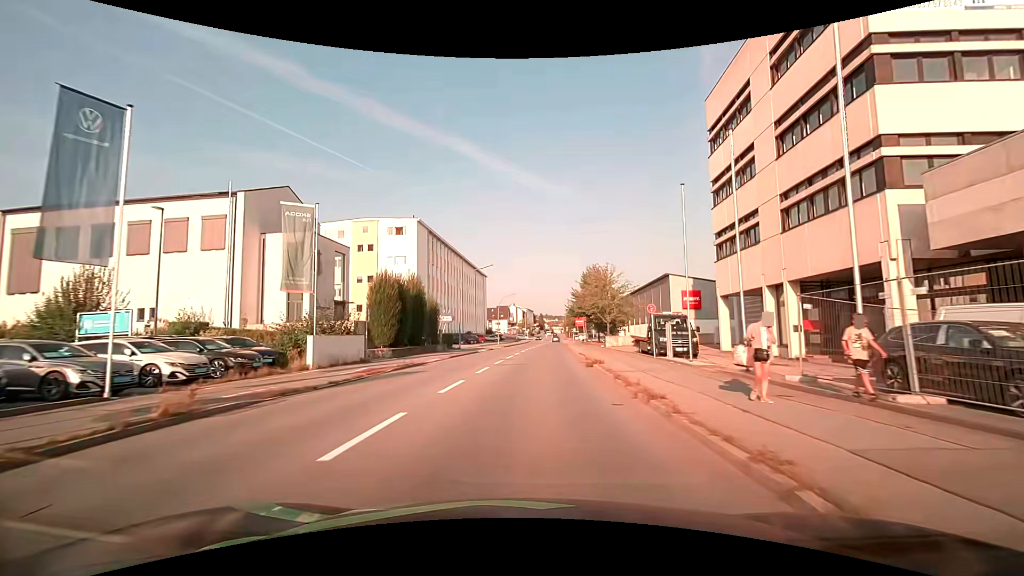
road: tertiary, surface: asphalt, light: Day
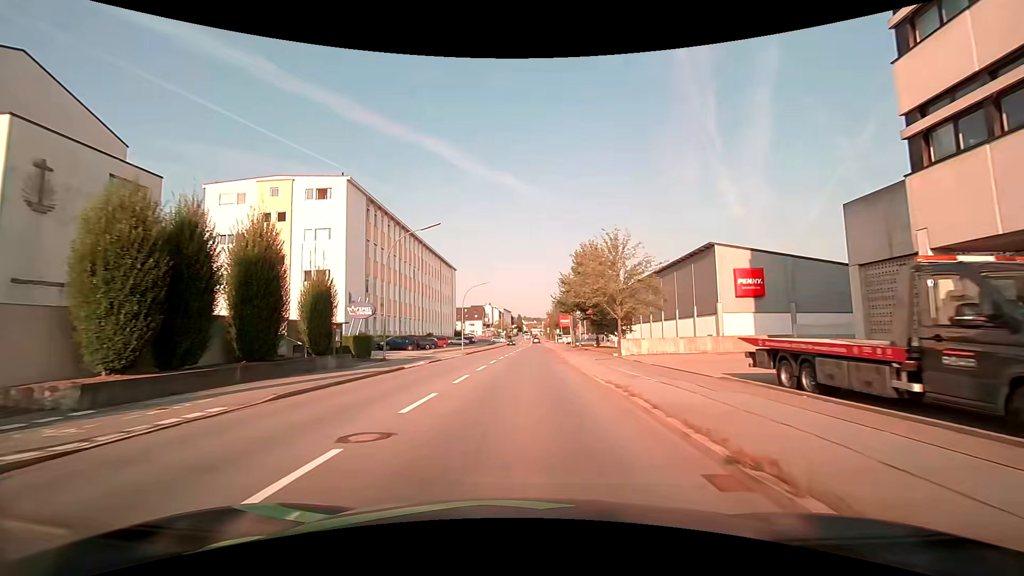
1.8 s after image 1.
(+0.5, +20.2) m; +3°
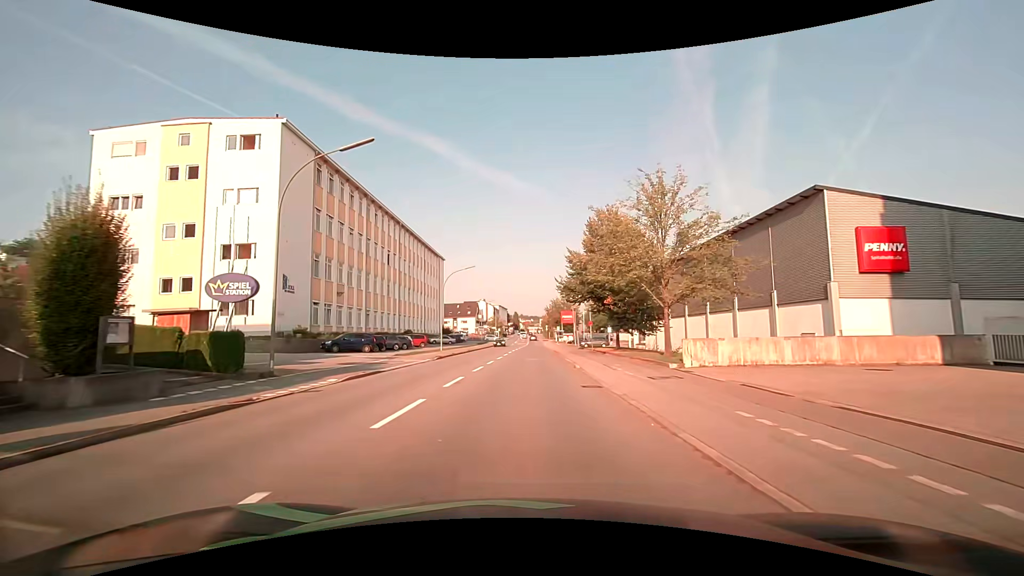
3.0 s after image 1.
(-0.1, +13.7) m; 0°
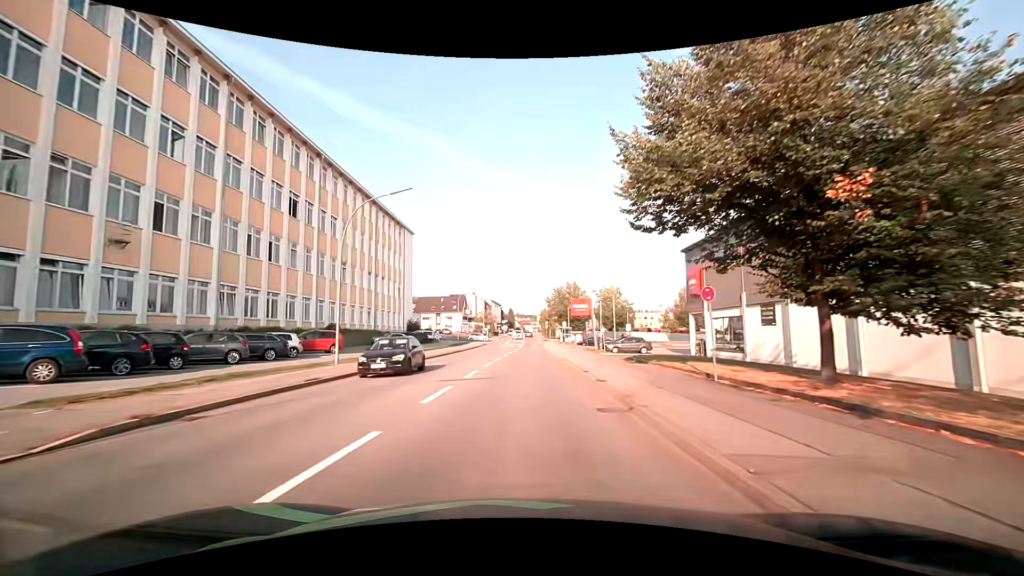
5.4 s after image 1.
(+0.2, +27.6) m; 0°
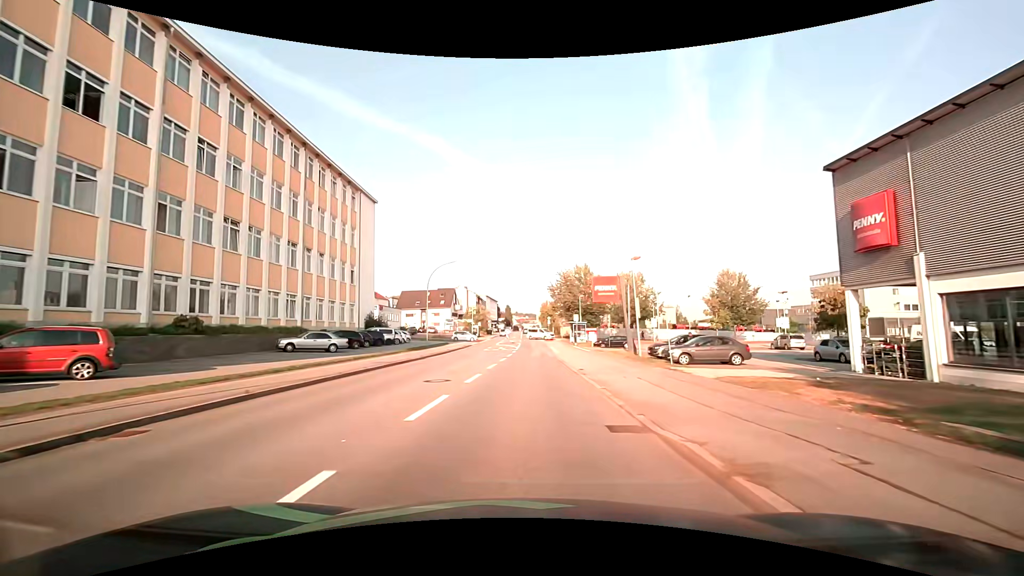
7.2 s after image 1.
(+0.1, +20.1) m; +1°
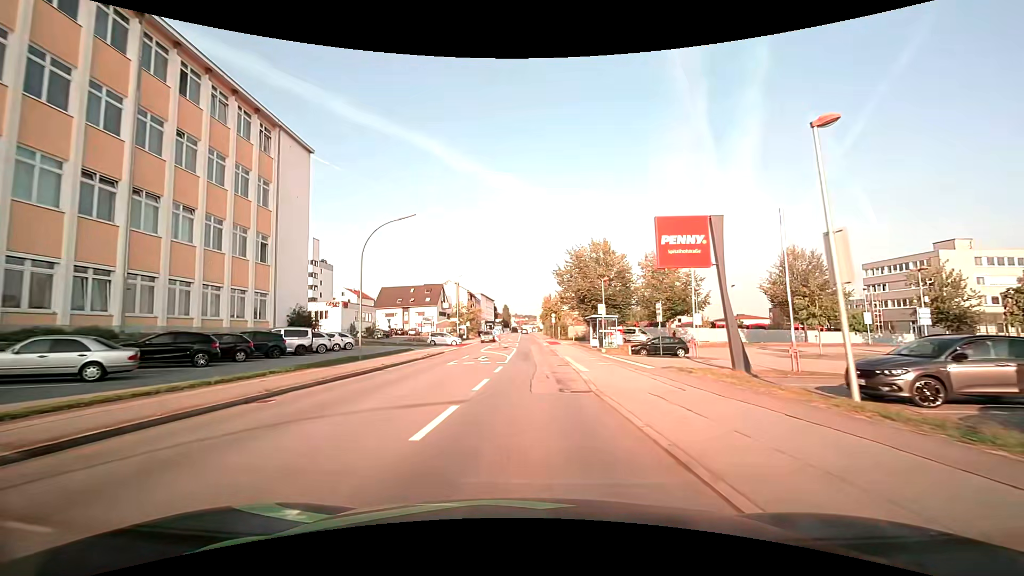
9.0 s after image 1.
(-0.1, +19.5) m; -1°
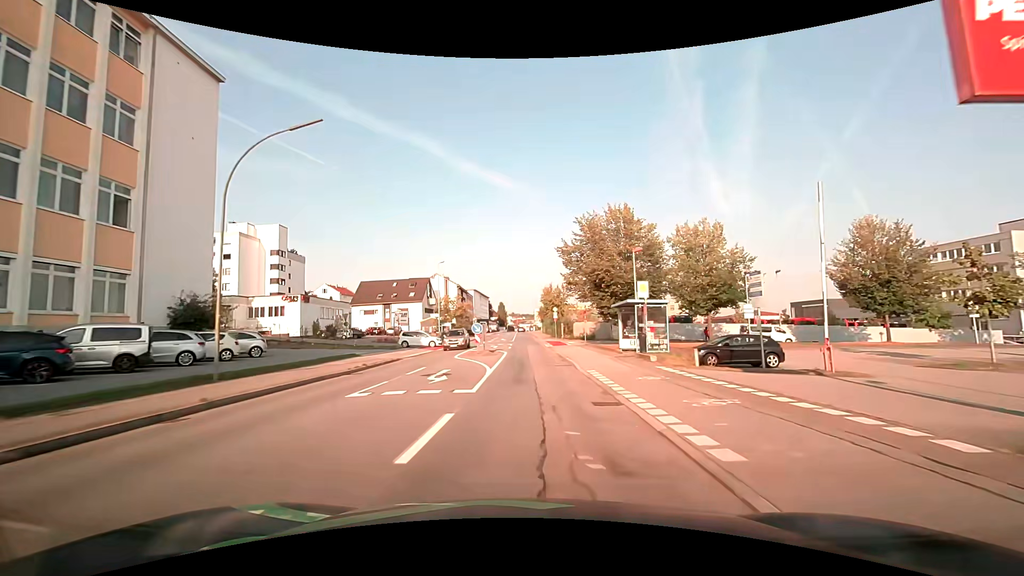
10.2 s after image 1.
(+0.1, +13.4) m; +1°
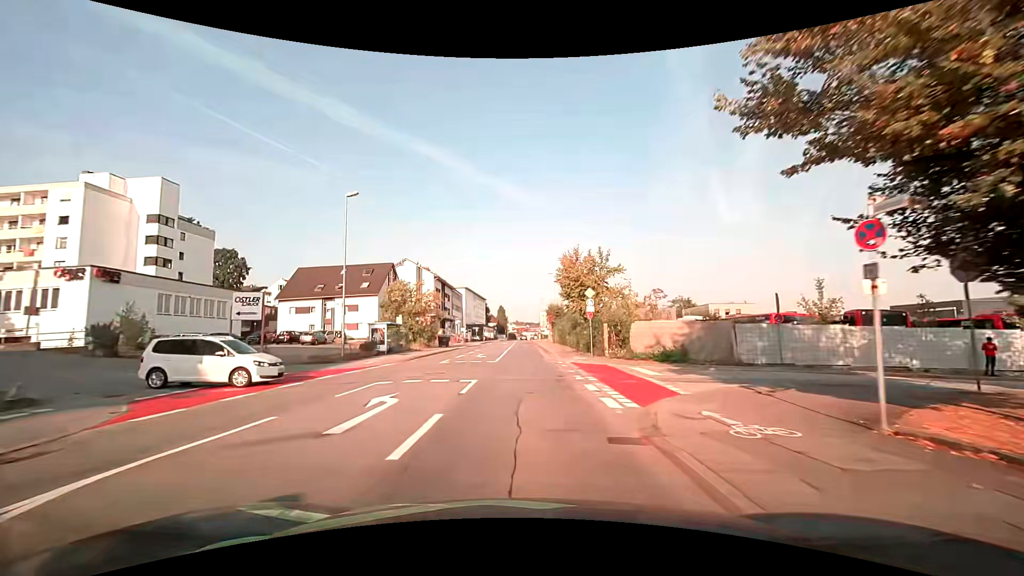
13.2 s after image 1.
(-0.3, +33.1) m; -1°
(0, +10) (0, +20) (0, +30) (-1, +40) (-1, +50) (-1, +60) (-1, +70) (-1, +80) (-1, +90) (-1, +100) m
